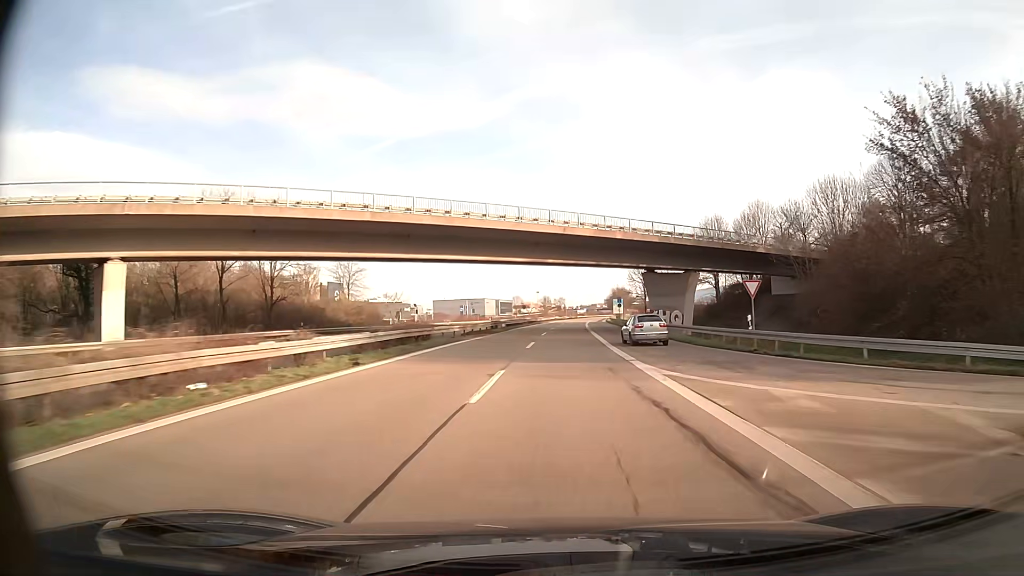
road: trunk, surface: asphalt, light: Day
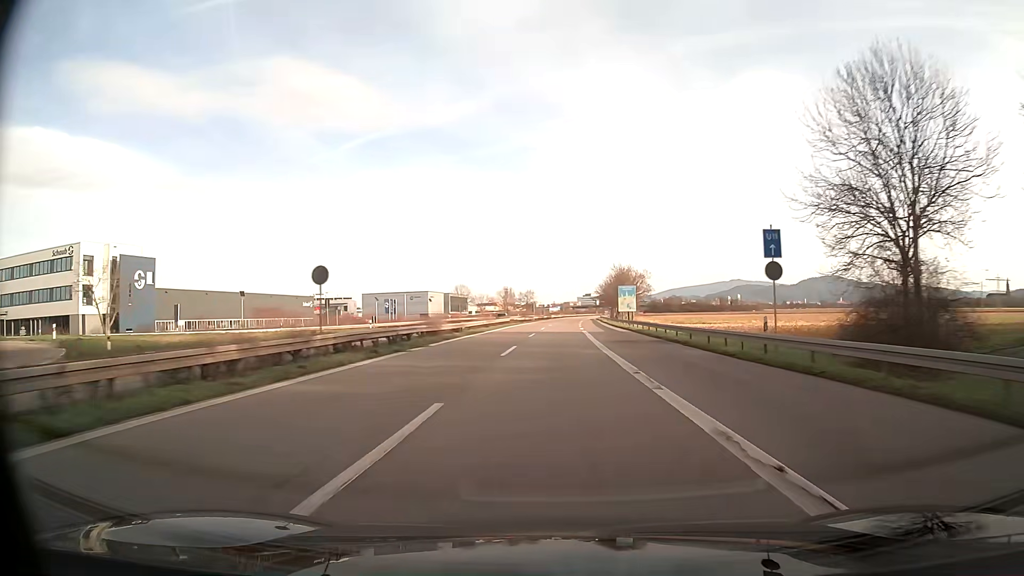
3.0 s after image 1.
(+1.6, +78.4) m; +3°
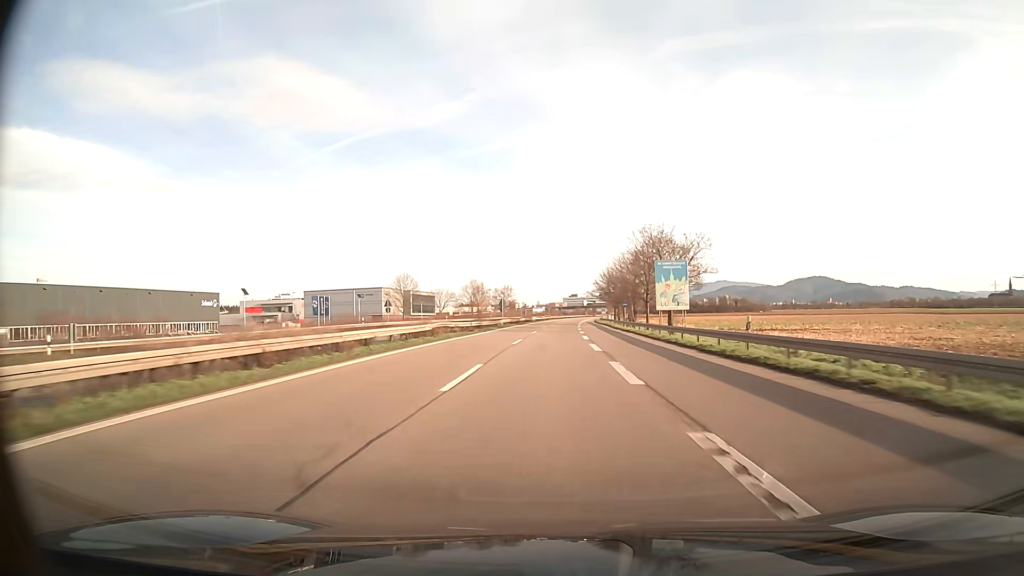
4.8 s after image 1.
(+0.5, +47.0) m; +1°
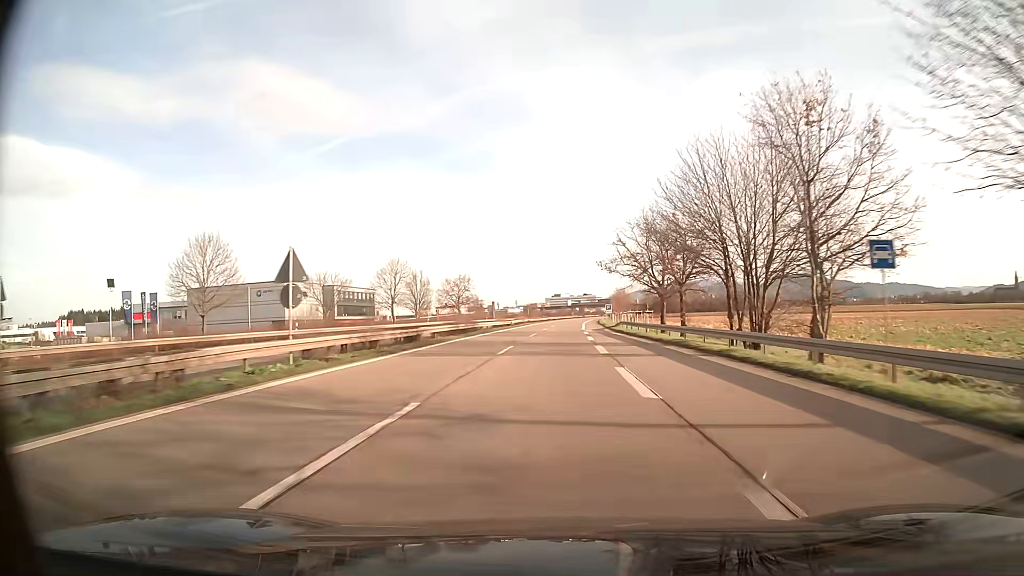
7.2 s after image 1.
(+0.8, +62.7) m; +1°
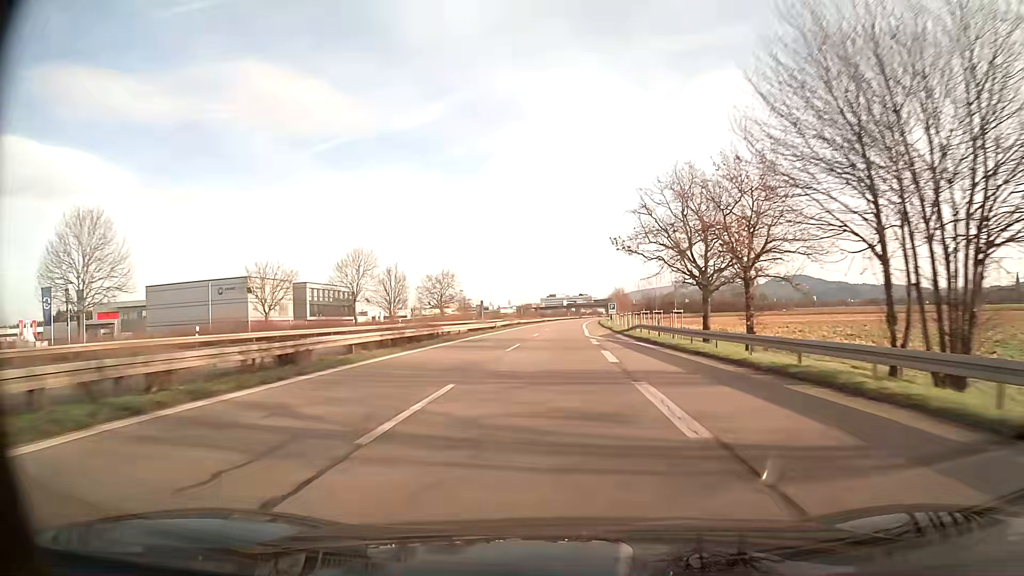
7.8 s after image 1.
(0.0, +15.7) m; 0°
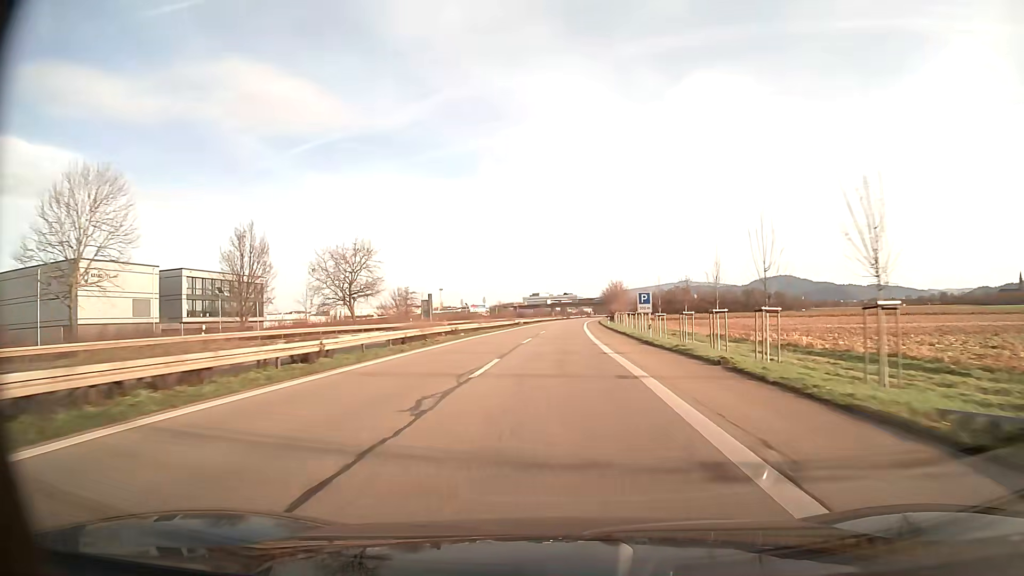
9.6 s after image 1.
(+0.6, +47.0) m; +1°
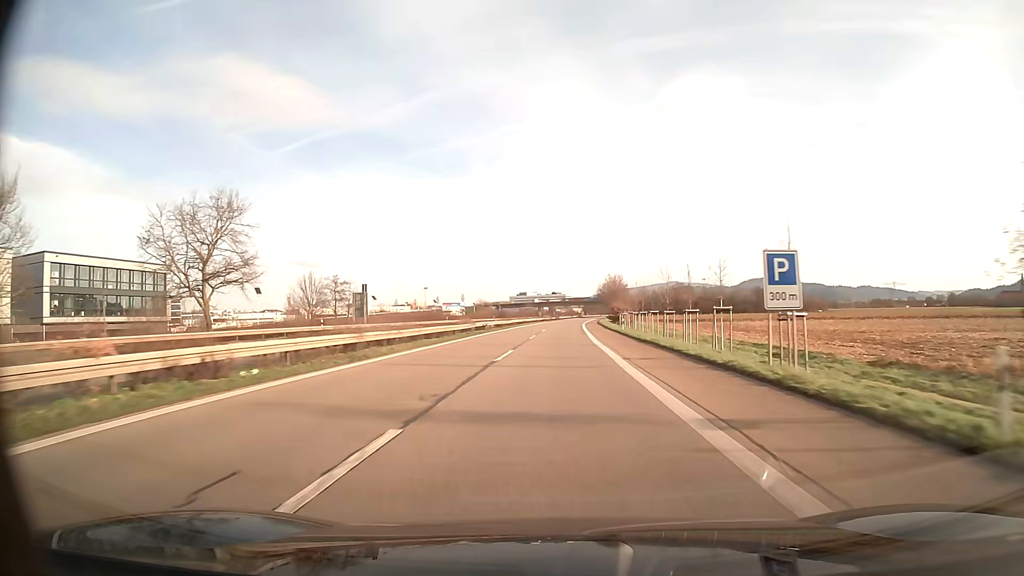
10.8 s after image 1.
(+0.3, +31.3) m; +1°
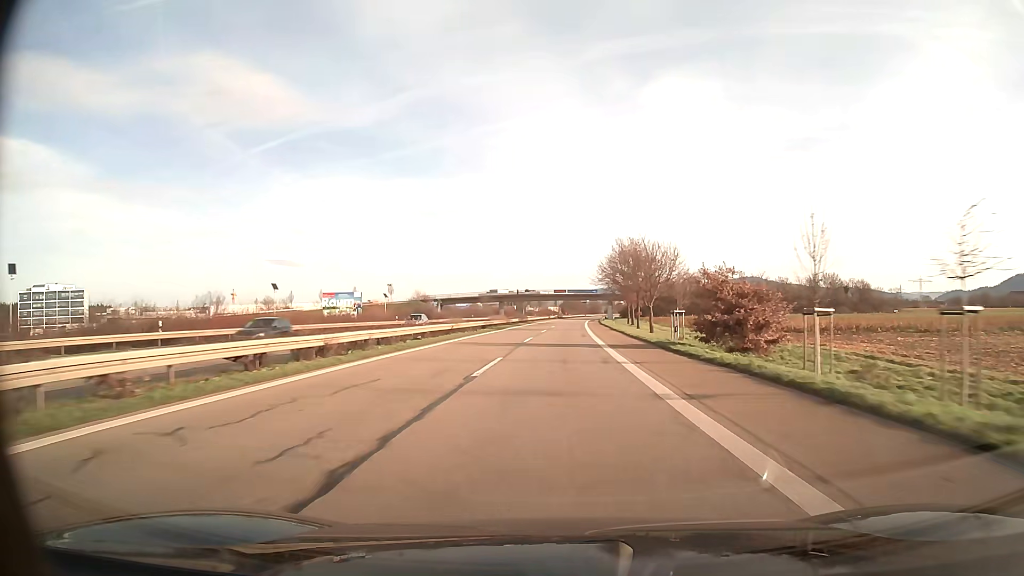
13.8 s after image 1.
(+1.4, +78.1) m; +2°
(0, +10) (0, +20) (0, +30) (0, +40) (+1, +50) (+1, +60) (+1, +70) (+2, +80) (+2, +90) (+3, +100) m
